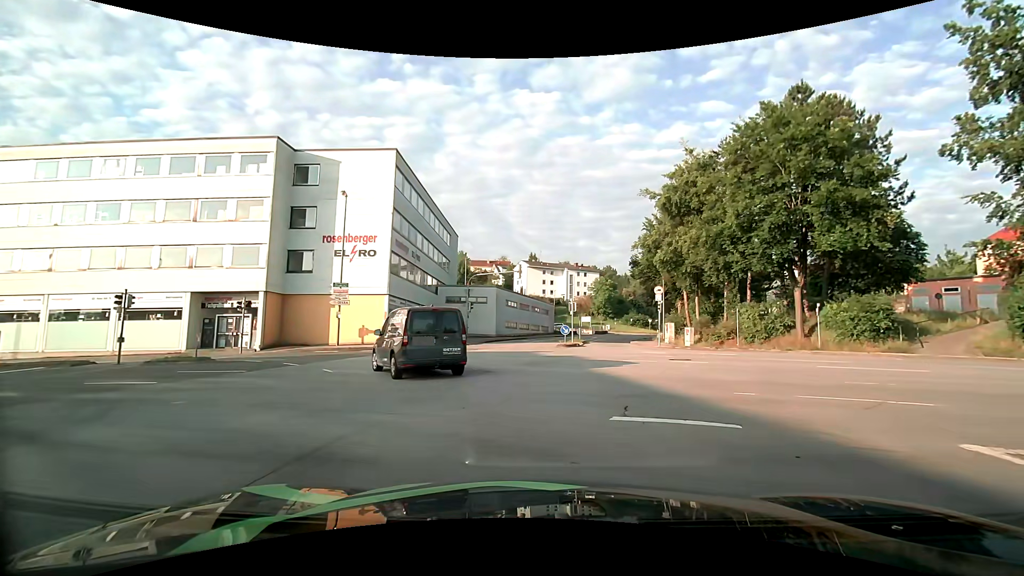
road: tertiary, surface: asphalt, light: Day
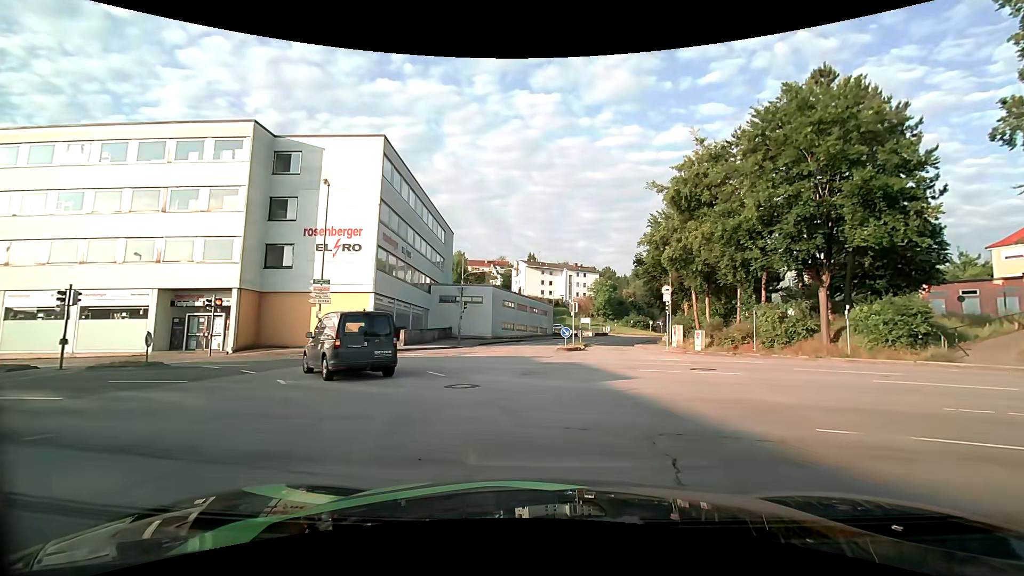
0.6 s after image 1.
(0.0, +2.7) m; 0°
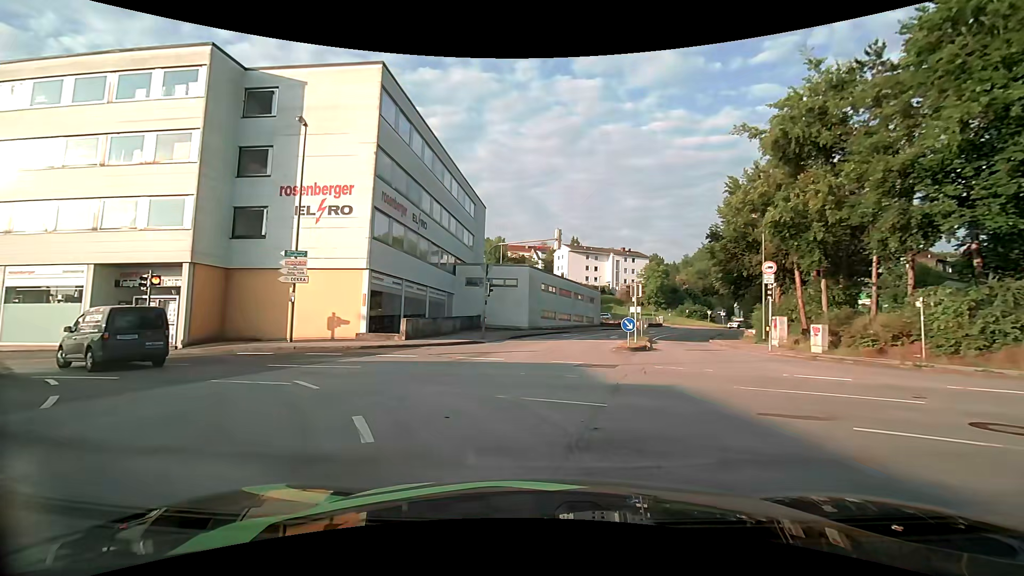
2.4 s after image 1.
(-0.1, +8.6) m; -4°
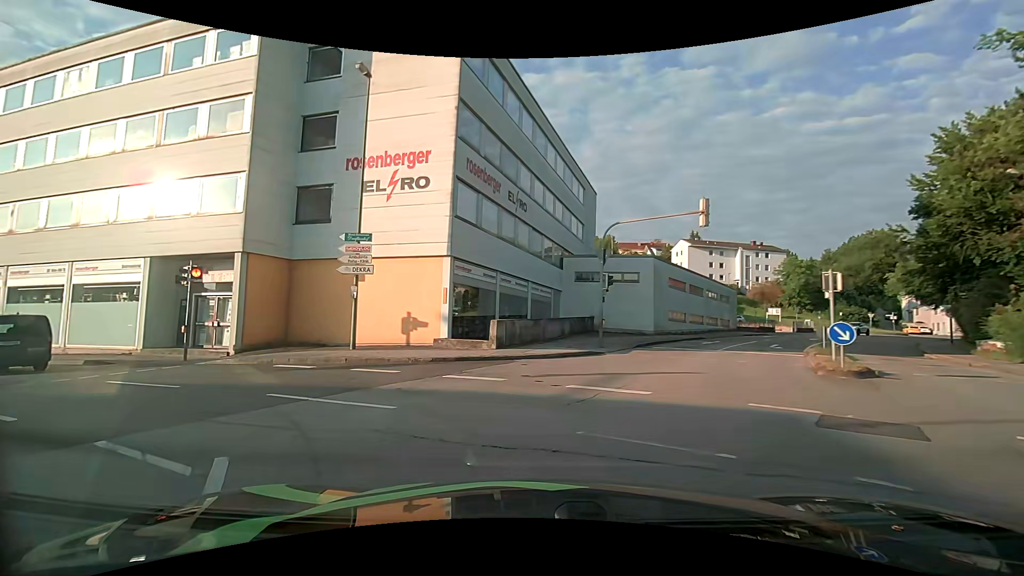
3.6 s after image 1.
(-0.6, +6.4) m; -11°
(-3, +9) (-11, +15) (-20, +18) (-30, +21) (-39, +23) (-49, +26) (-59, +29) (-68, +32) (-77, +38) (-83, +45) m
